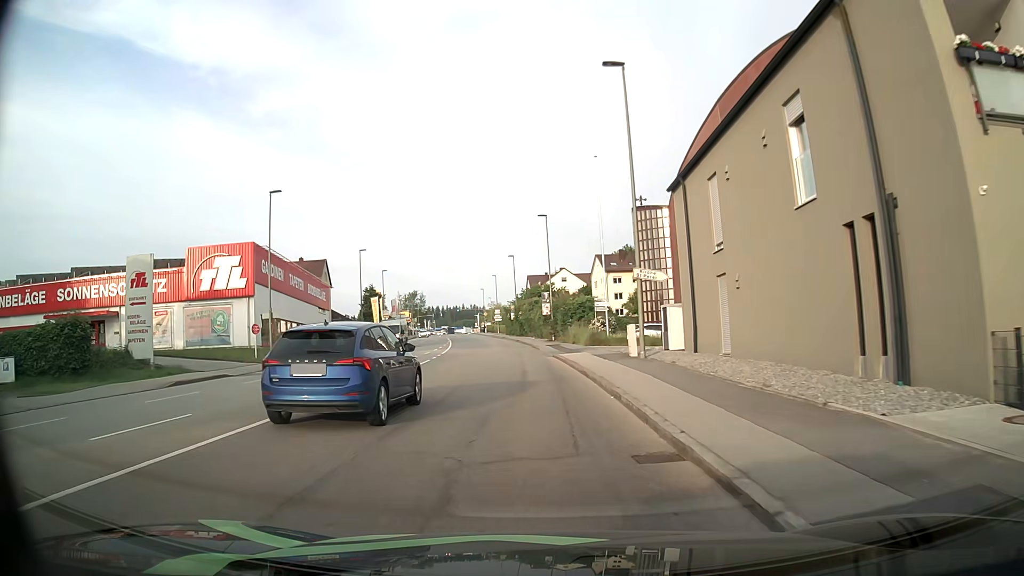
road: tertiary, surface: asphalt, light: Day
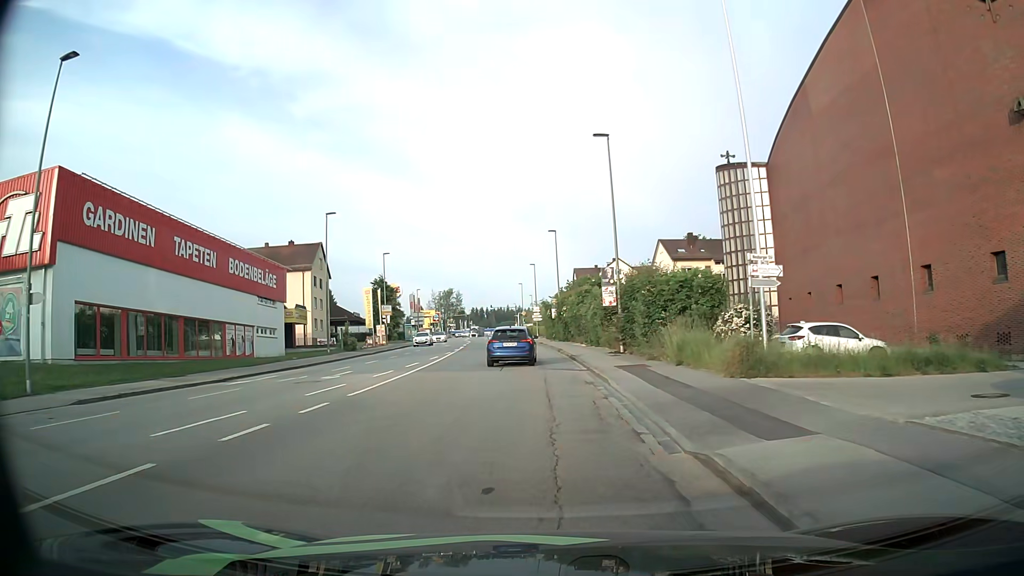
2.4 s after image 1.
(-0.9, +24.1) m; -4°
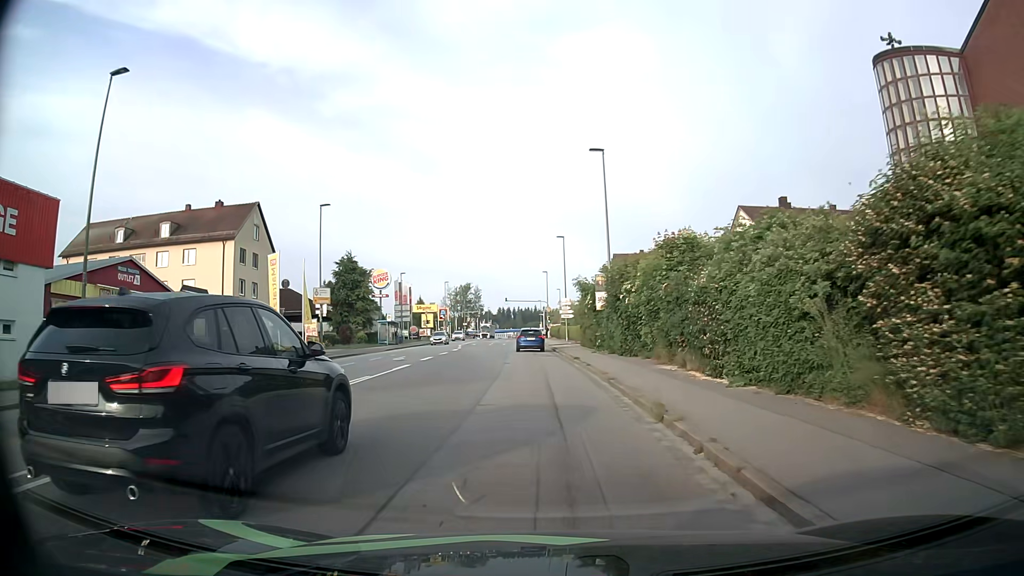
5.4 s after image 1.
(-0.5, +29.8) m; -2°
(0, +10) (0, +20) (-1, +30) (-1, +40) (-1, +50) (-2, +60) (-2, +70) (-3, +80) (-3, +90) (-4, +100) m
